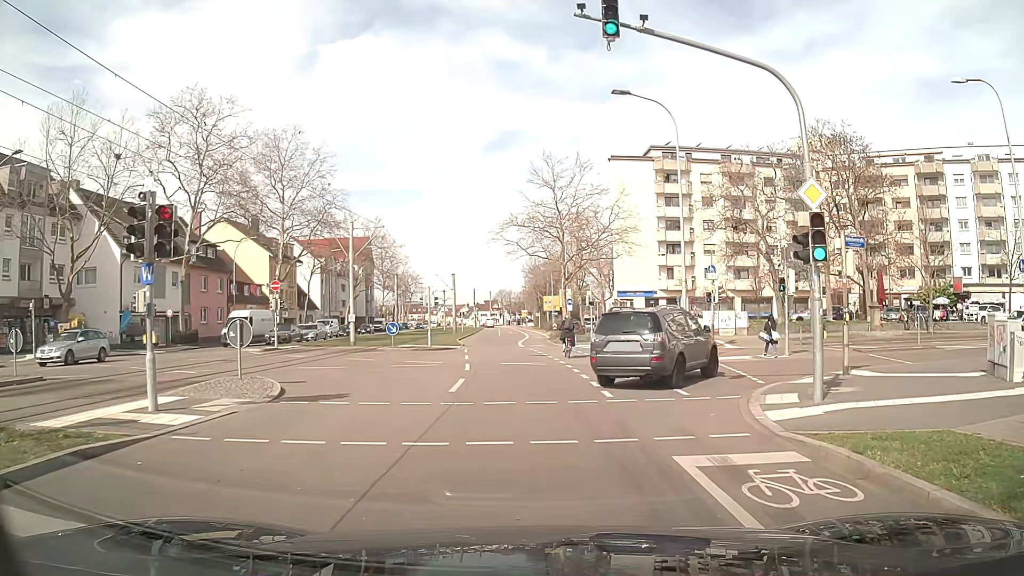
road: tertiary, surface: asphalt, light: Day
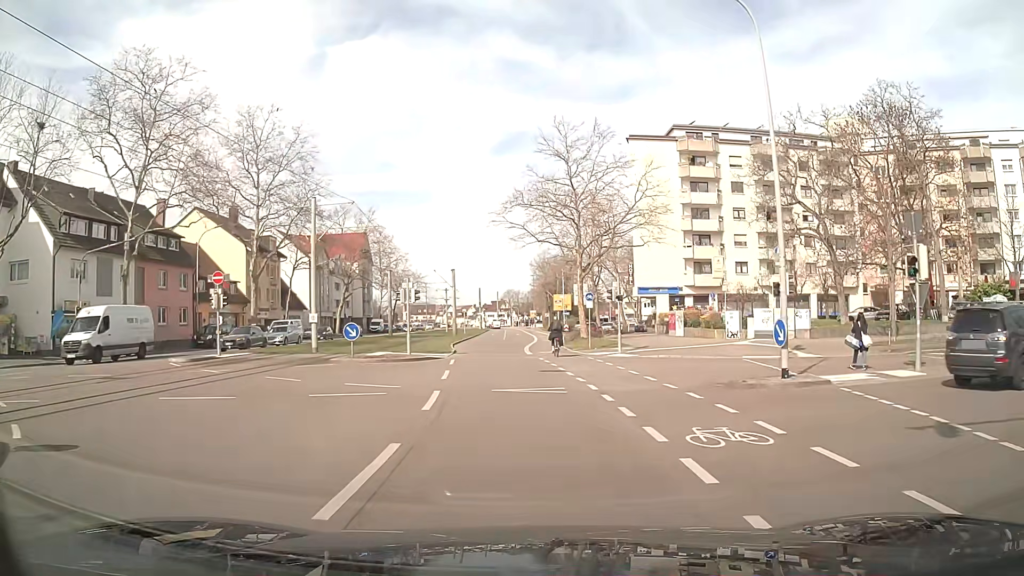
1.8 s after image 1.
(-0.2, +9.2) m; -2°
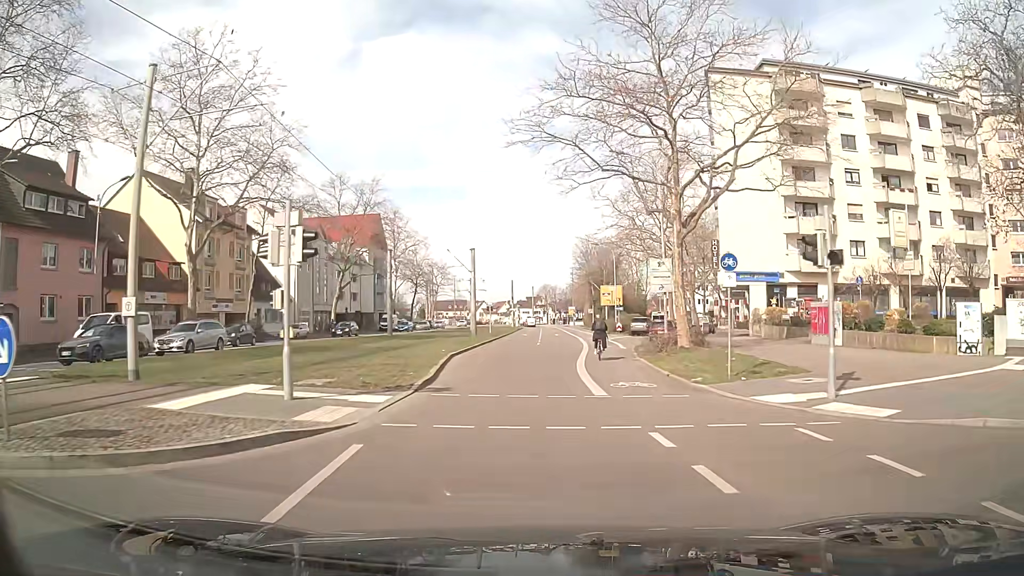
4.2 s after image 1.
(-0.5, +18.7) m; -3°
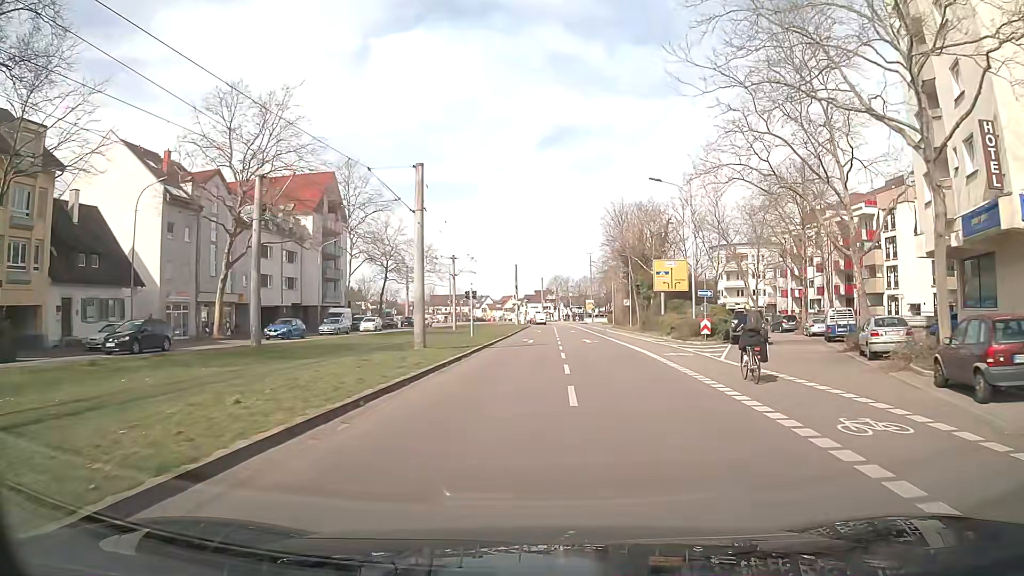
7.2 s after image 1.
(-0.1, +30.7) m; -1°
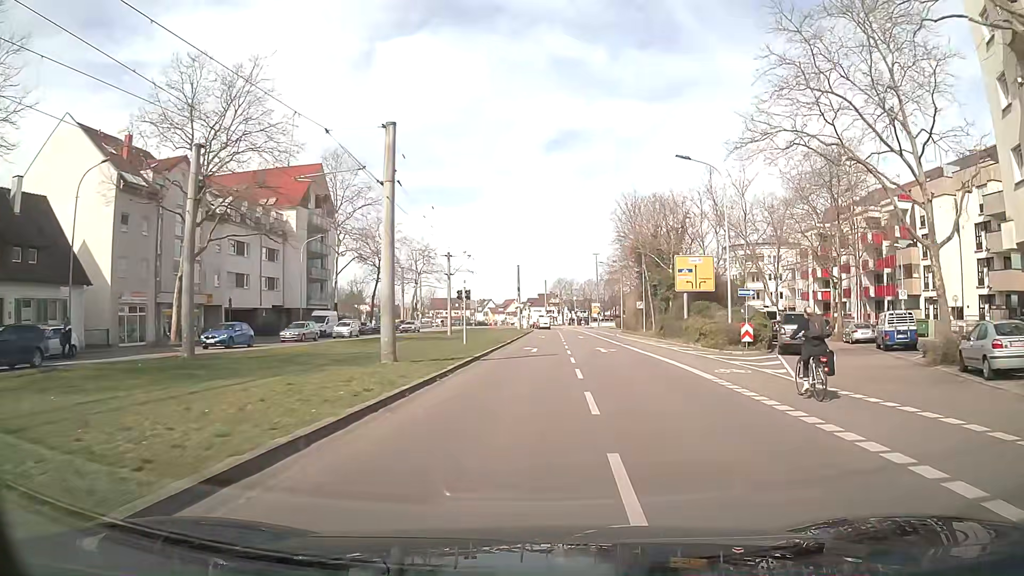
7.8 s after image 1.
(0.0, +6.4) m; -1°
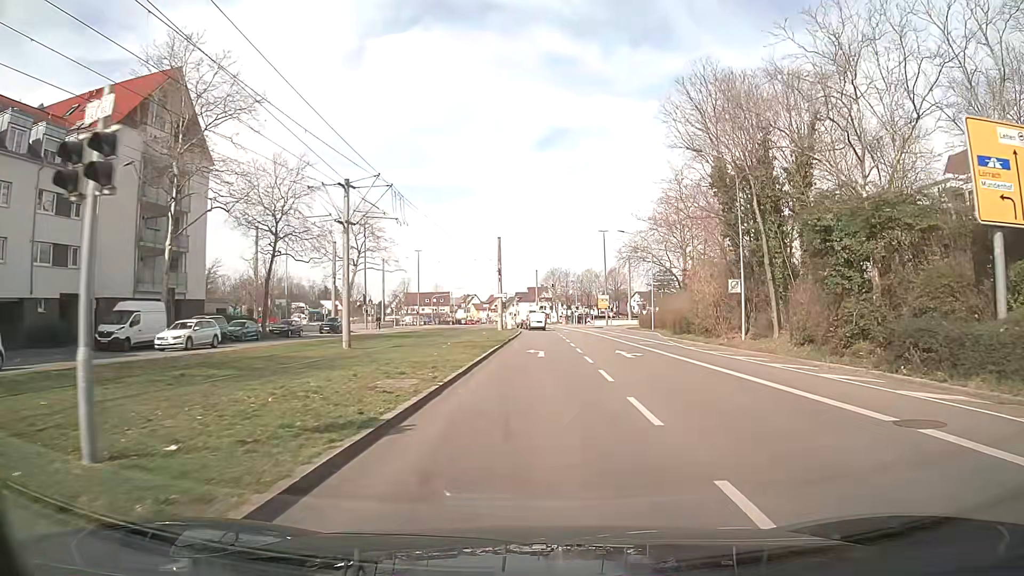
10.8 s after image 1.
(+0.5, +31.4) m; +2°
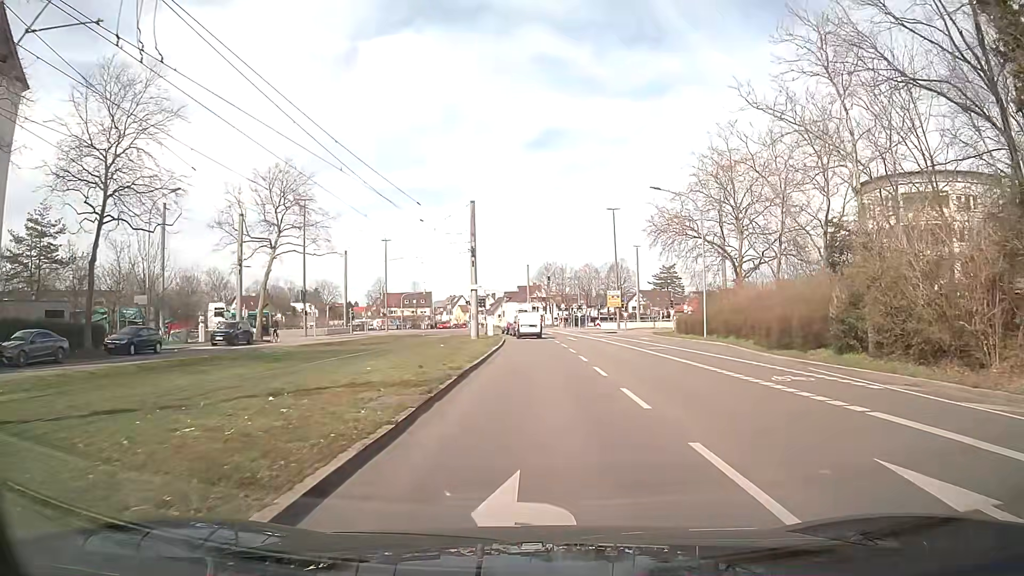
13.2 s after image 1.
(0.0, +22.2) m; +1°
